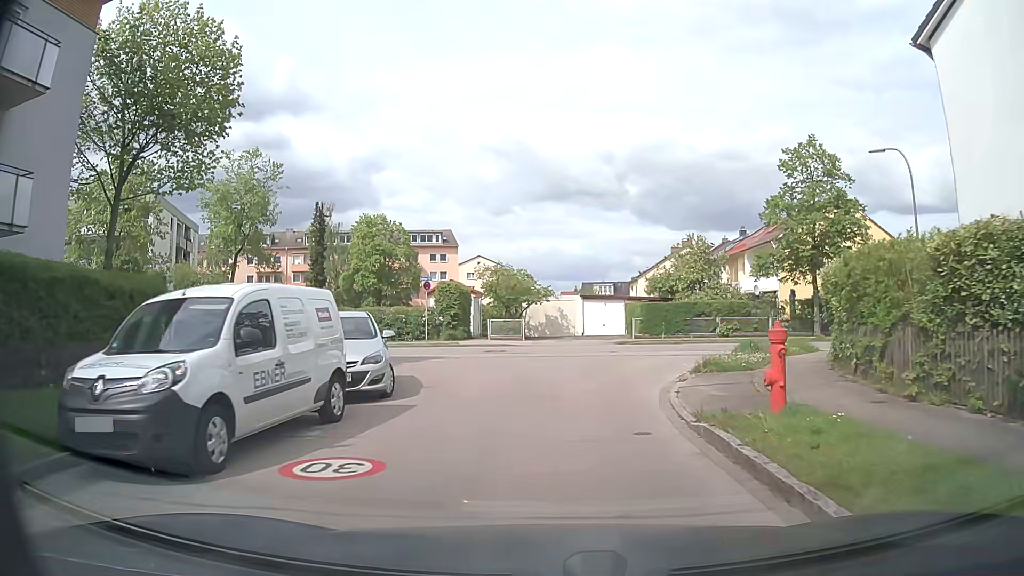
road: residential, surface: asphalt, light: Day
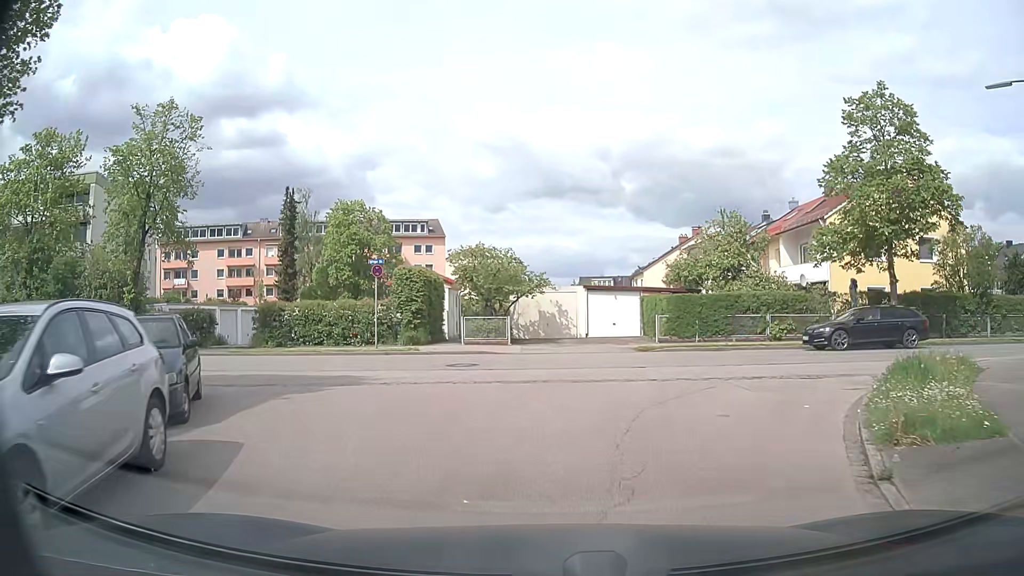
(0.0, +8.6) m; 0°
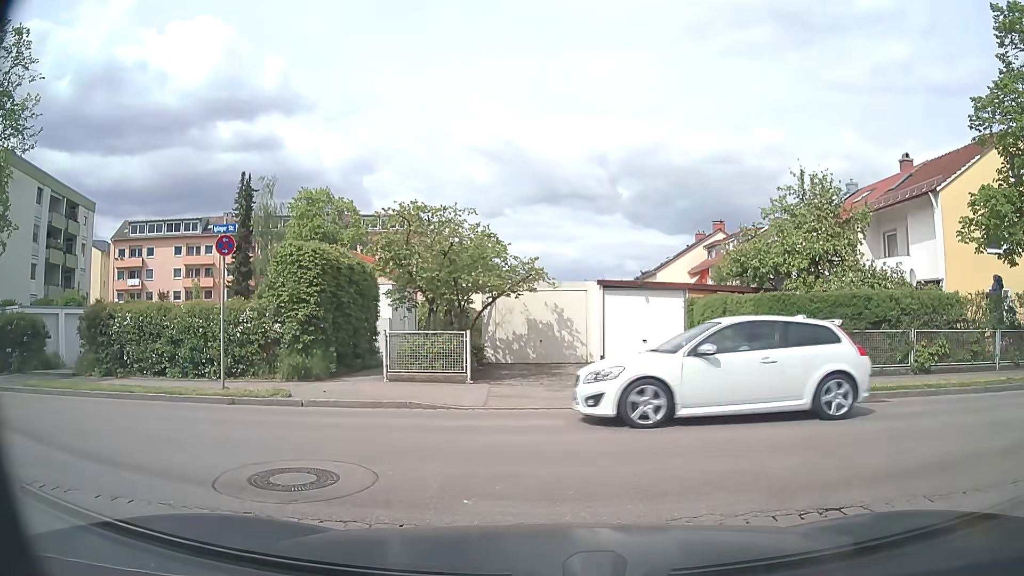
(+0.1, +10.7) m; +2°
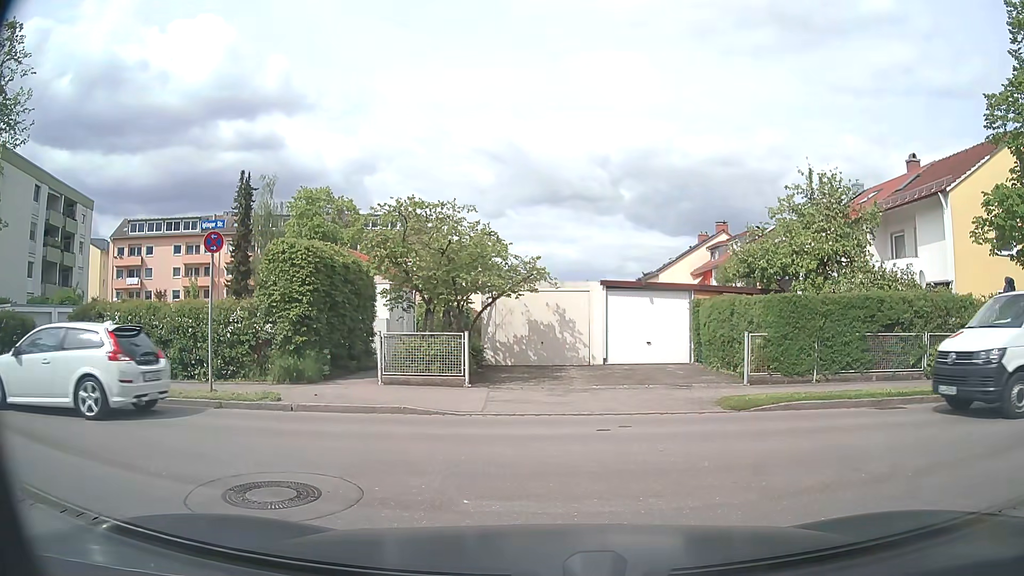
(0.0, +0.5) m; 0°
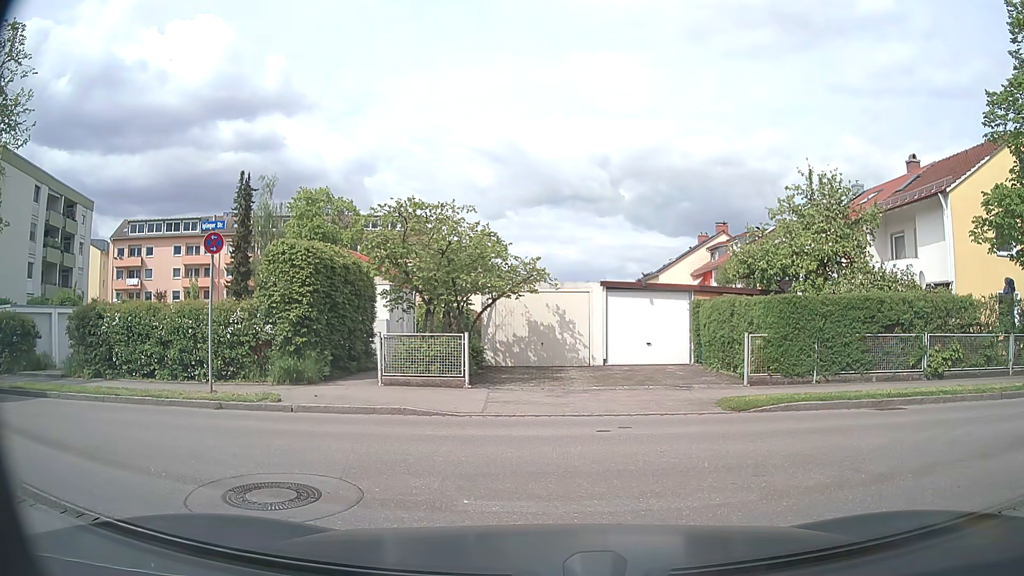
(0.0, +0.1) m; 0°
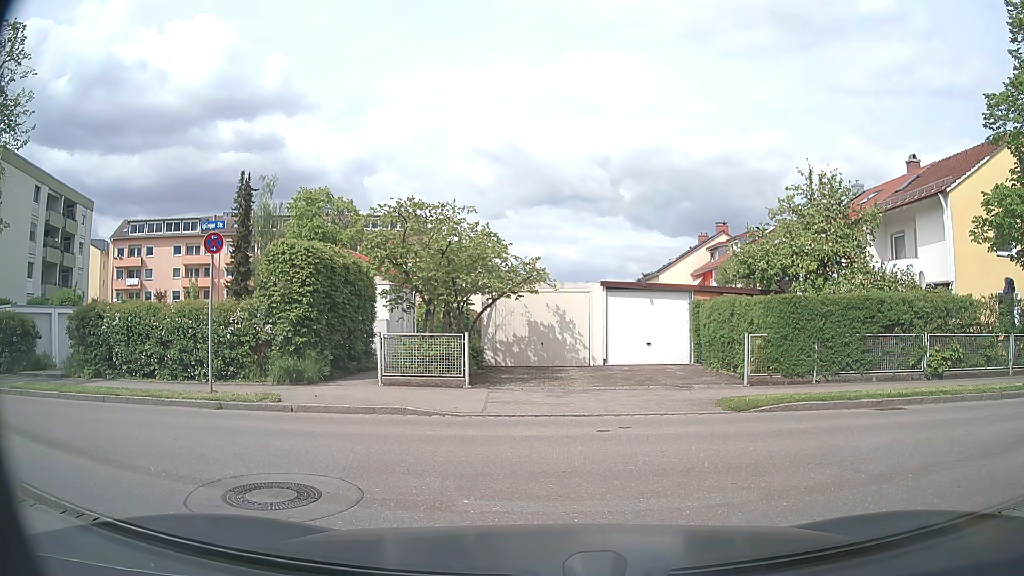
(0.0, 0.0) m; 0°
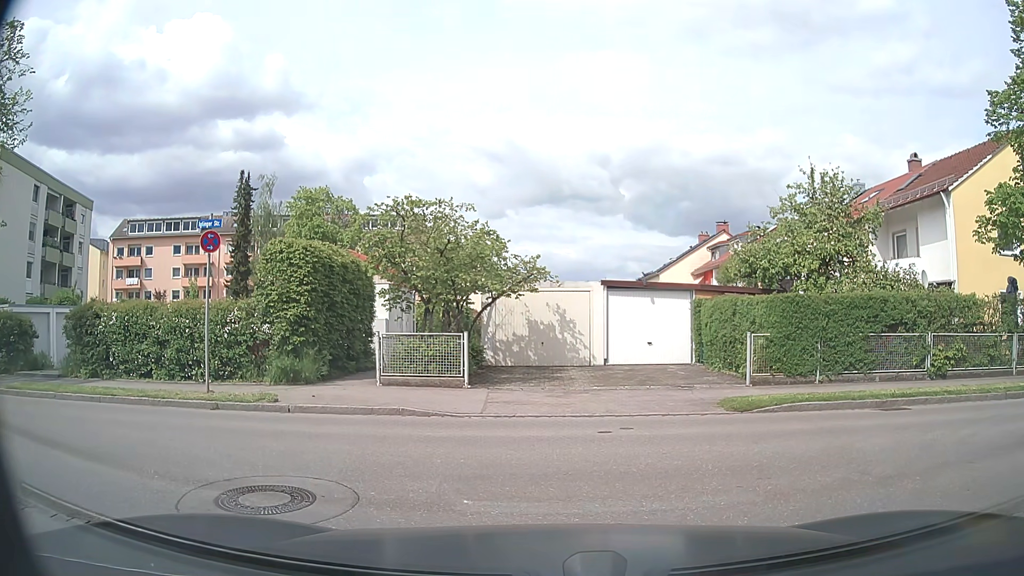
(0.0, +0.1) m; 0°
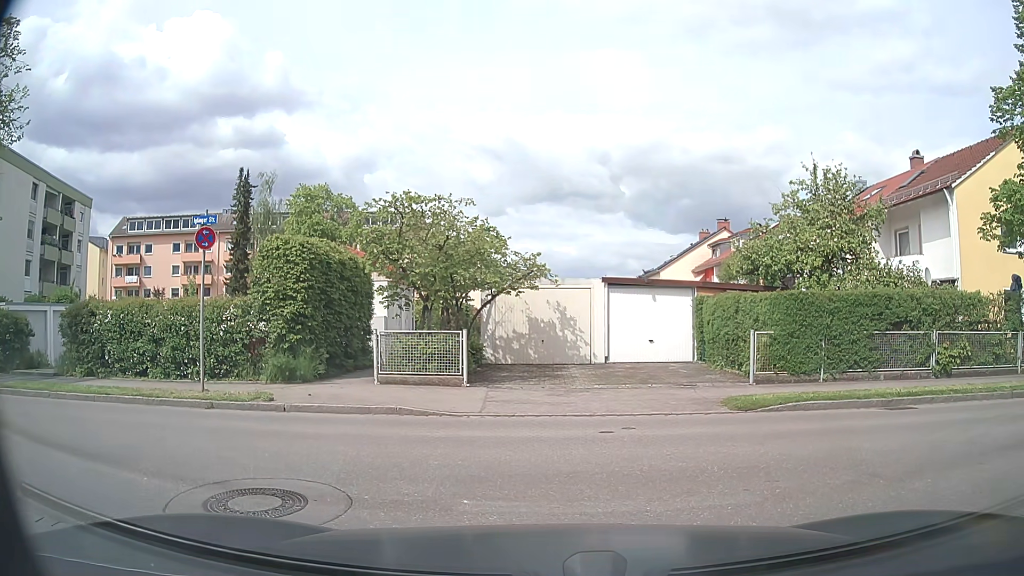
(0.0, +0.2) m; 0°
(-5, +8) (-15, +10) (-25, +9) (-35, +9) (-45, +9) (-55, +9) (-65, +8) (-75, +8) (-85, +7) (-94, +7) m
